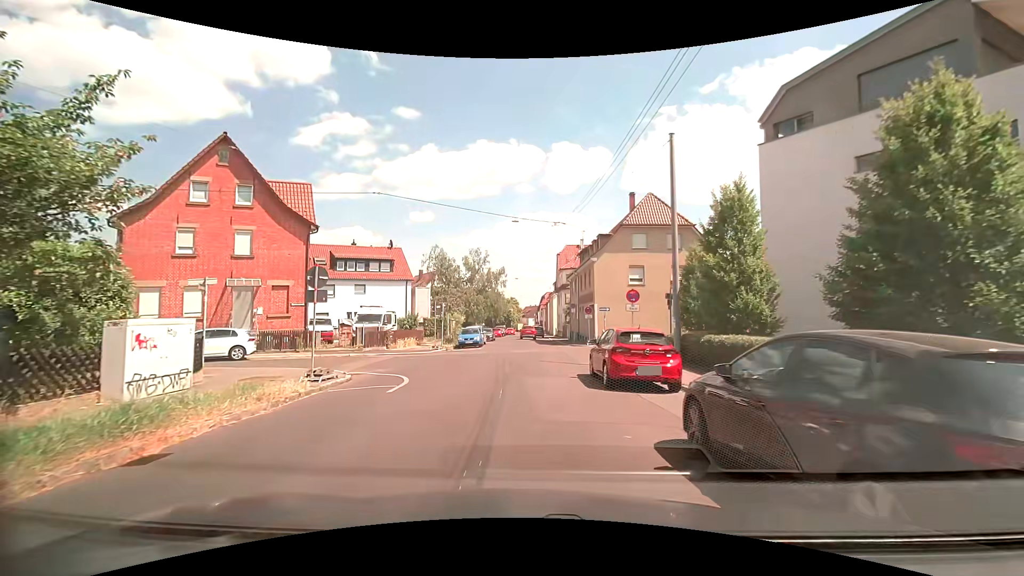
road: residential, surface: asphalt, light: Day
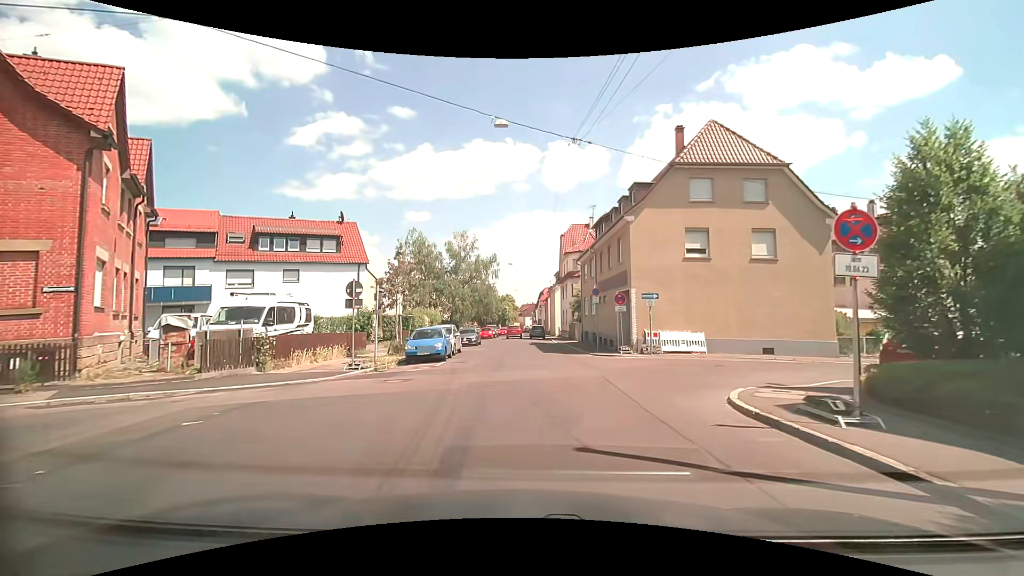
(+0.2, +14.4) m; +1°
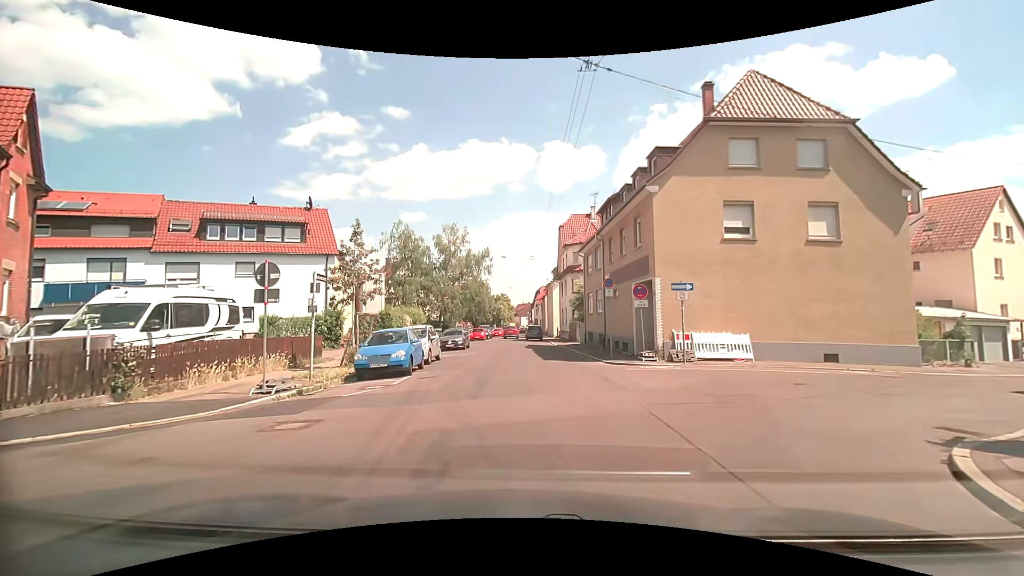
(0.0, +5.4) m; +2°
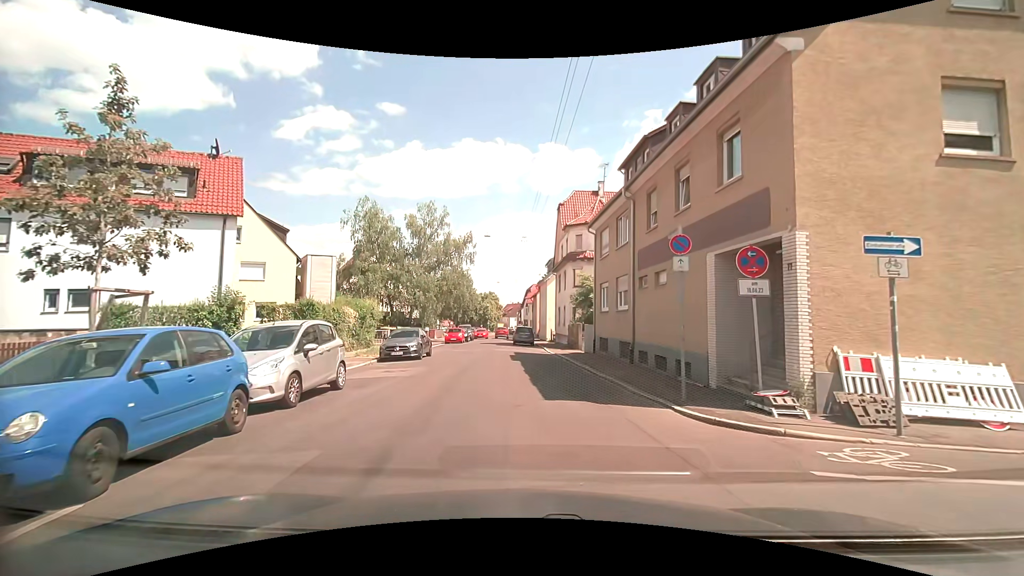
(-0.1, +10.7) m; 0°
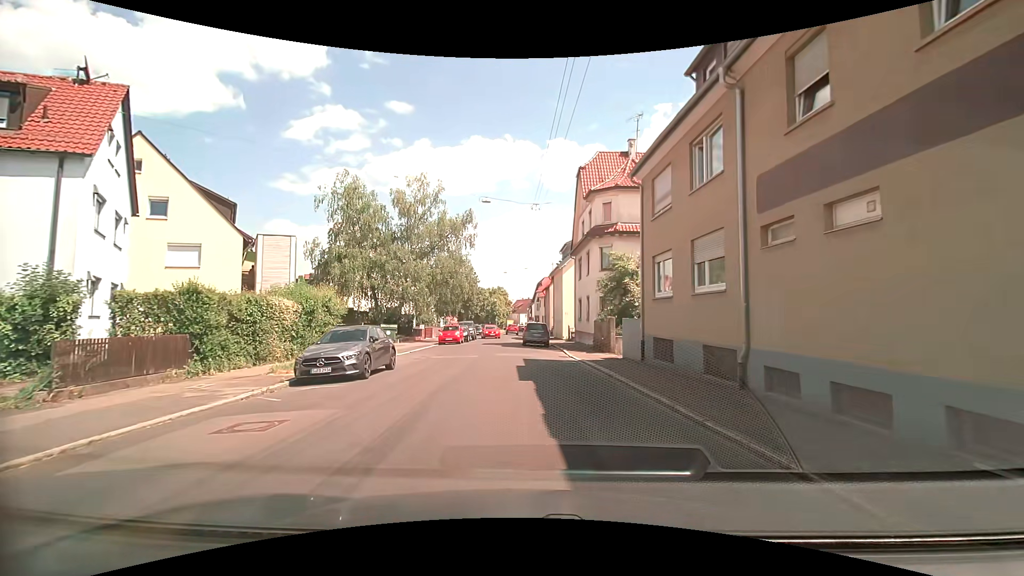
(0.0, +9.2) m; -1°
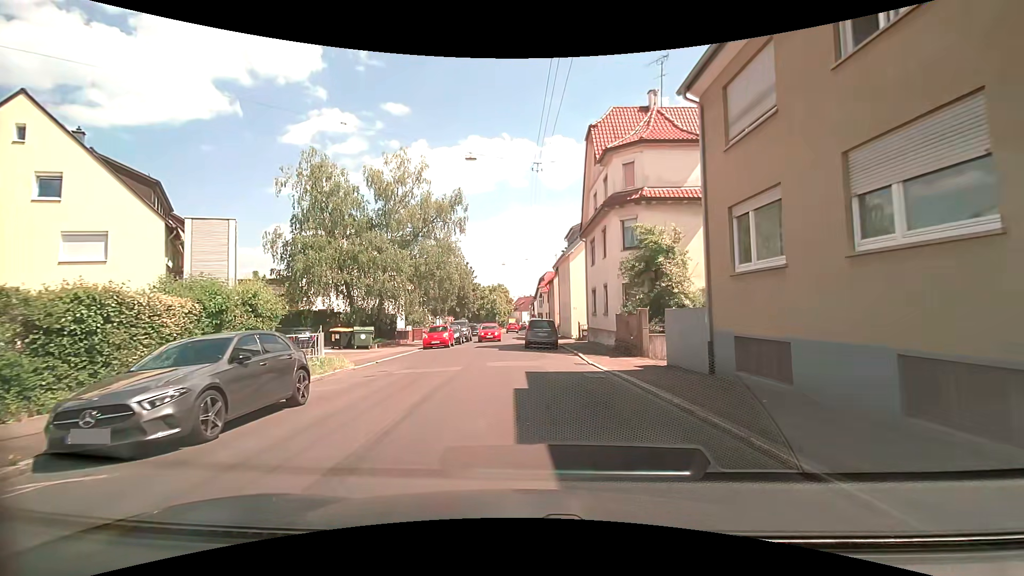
(0.0, +6.6) m; 0°
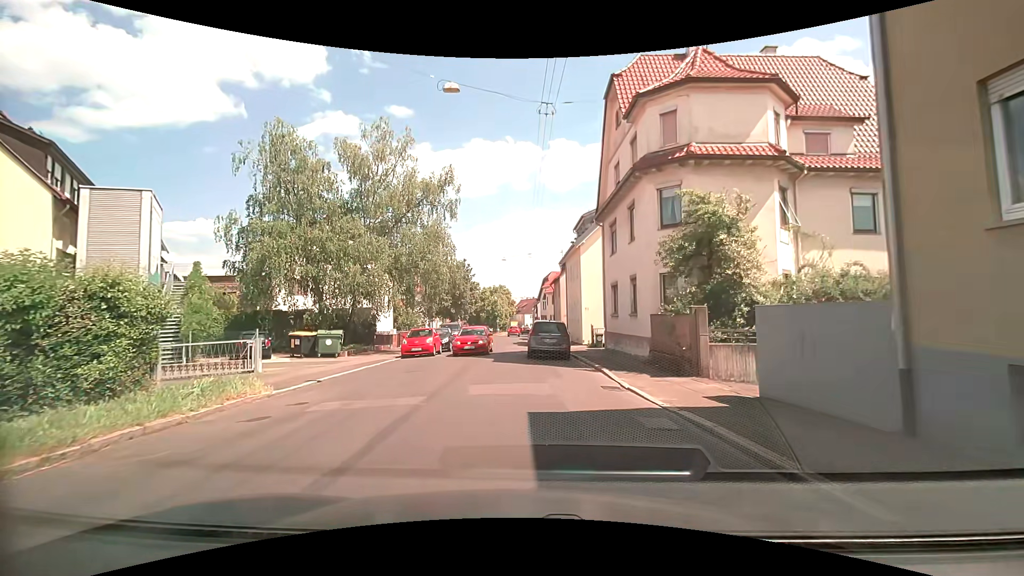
(-0.1, +6.1) m; -1°
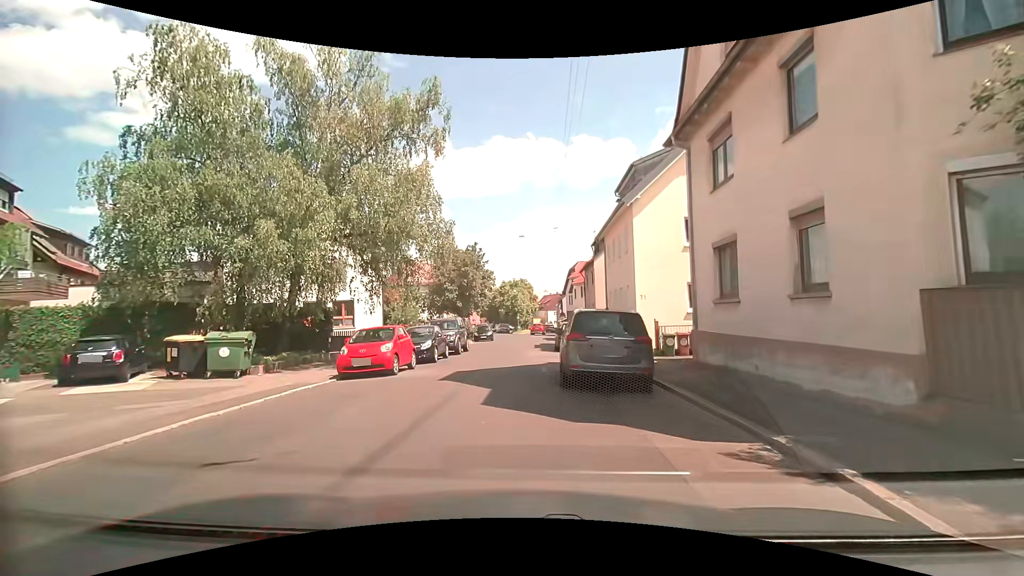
(+0.1, +11.0) m; -2°
